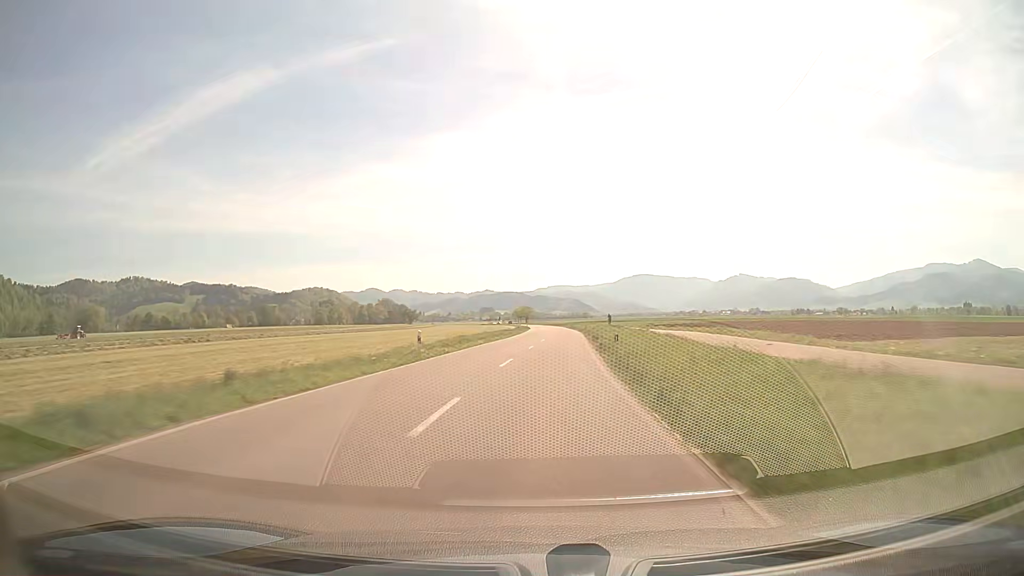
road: secondary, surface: asphalt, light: Day
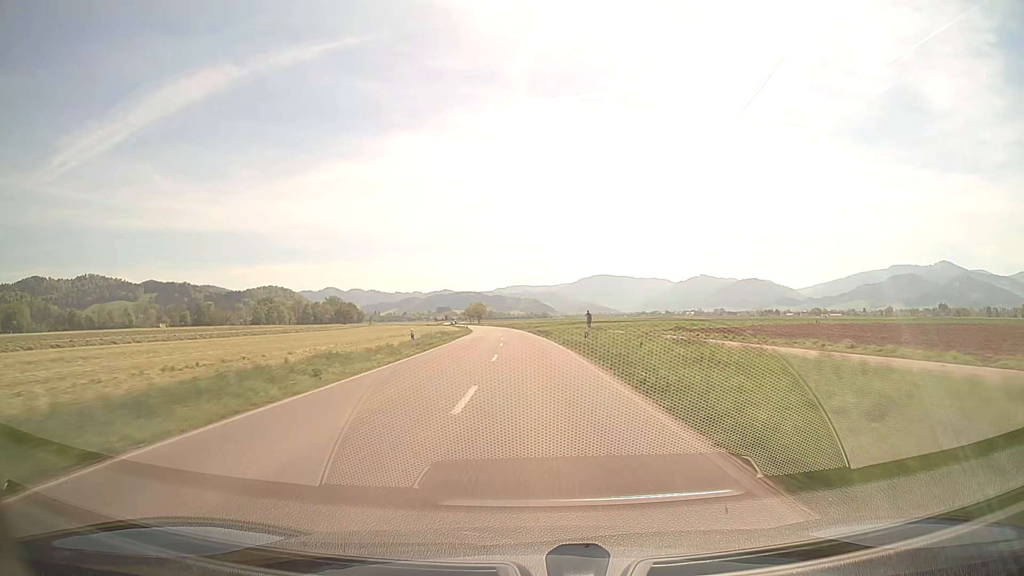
(+2.1, +46.2) m; +4°
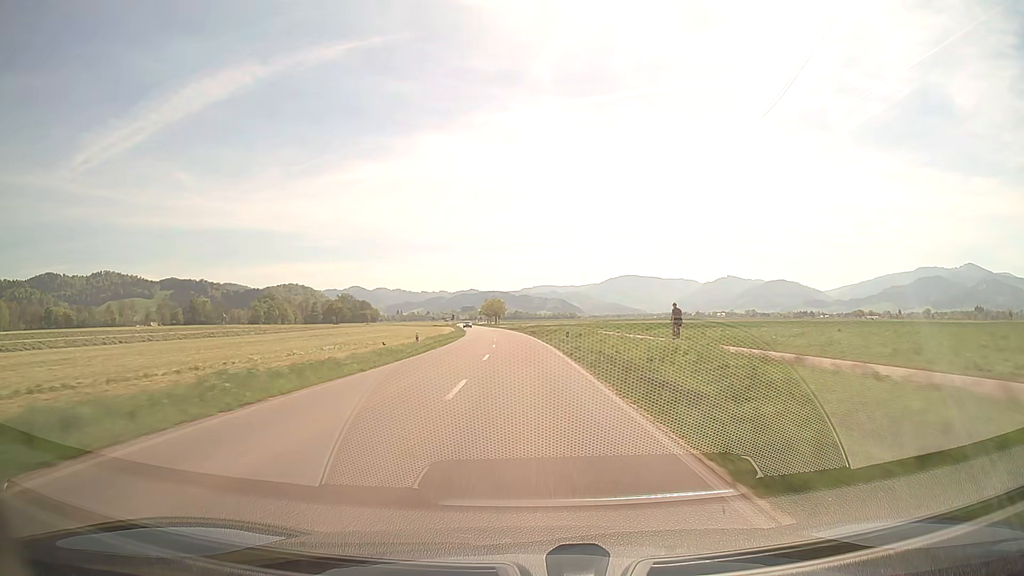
(-0.6, +46.3) m; -2°
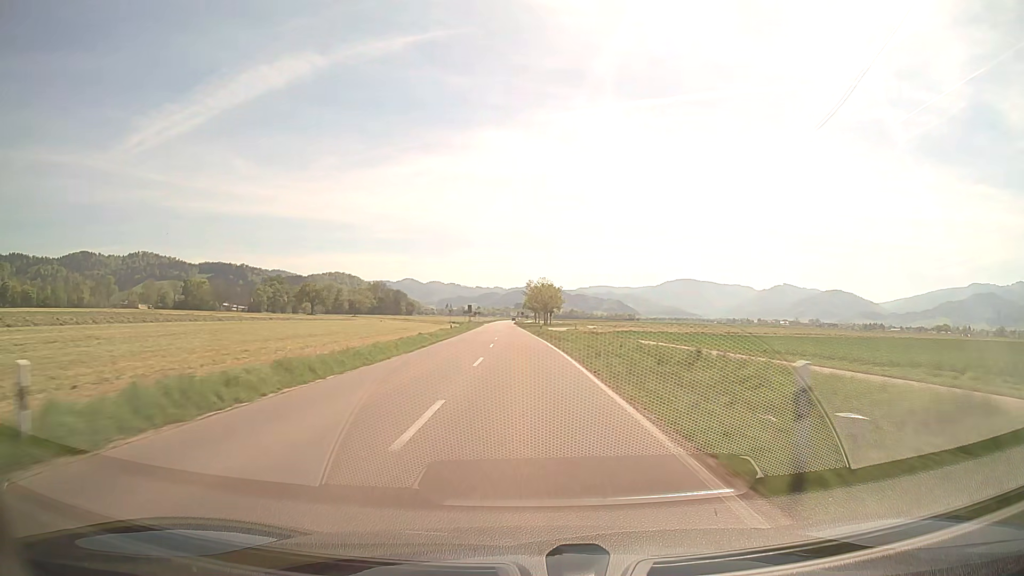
(-3.1, +76.9) m; -4°
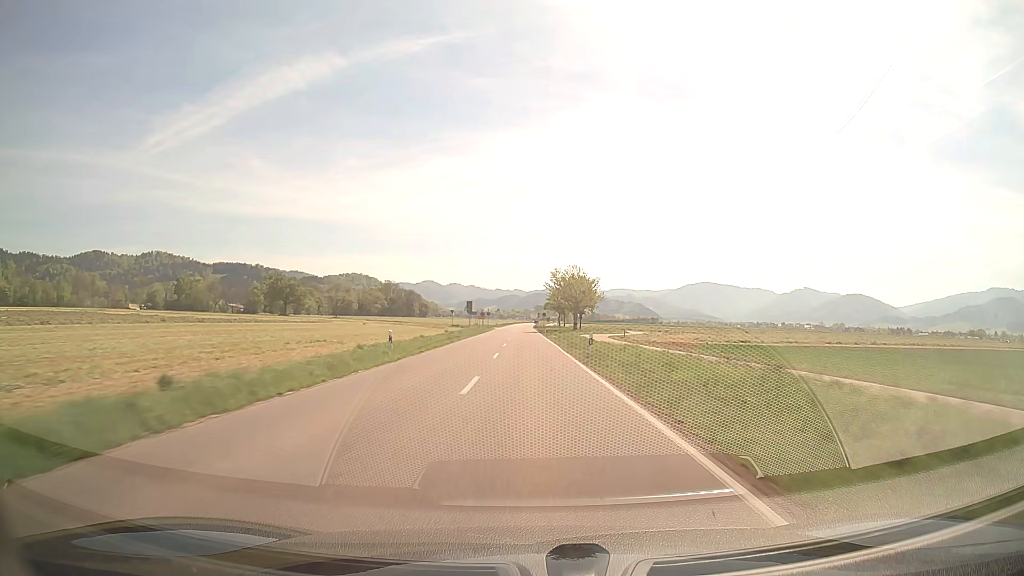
(-0.7, +30.8) m; -2°
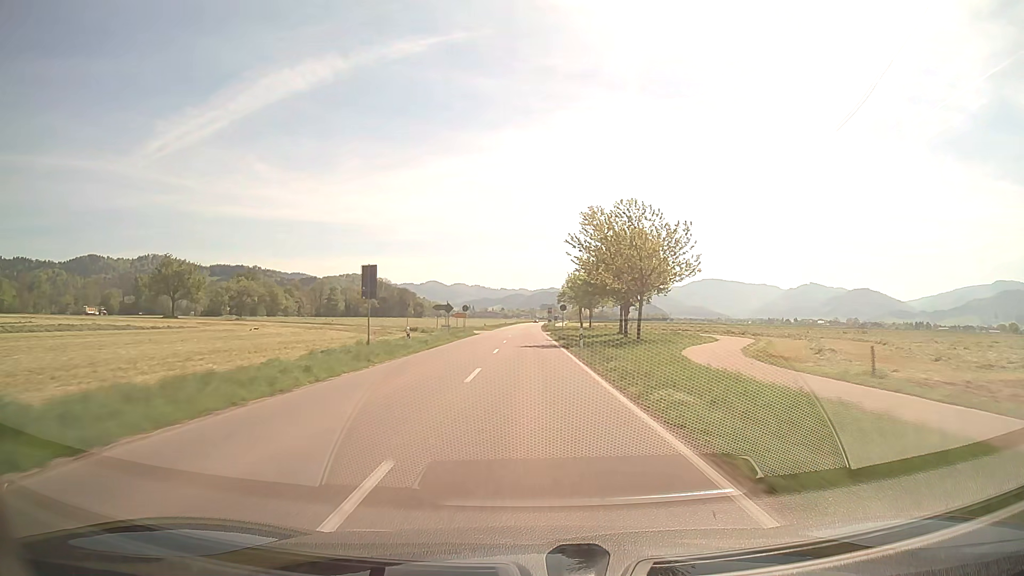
(-0.2, +46.0) m; 0°
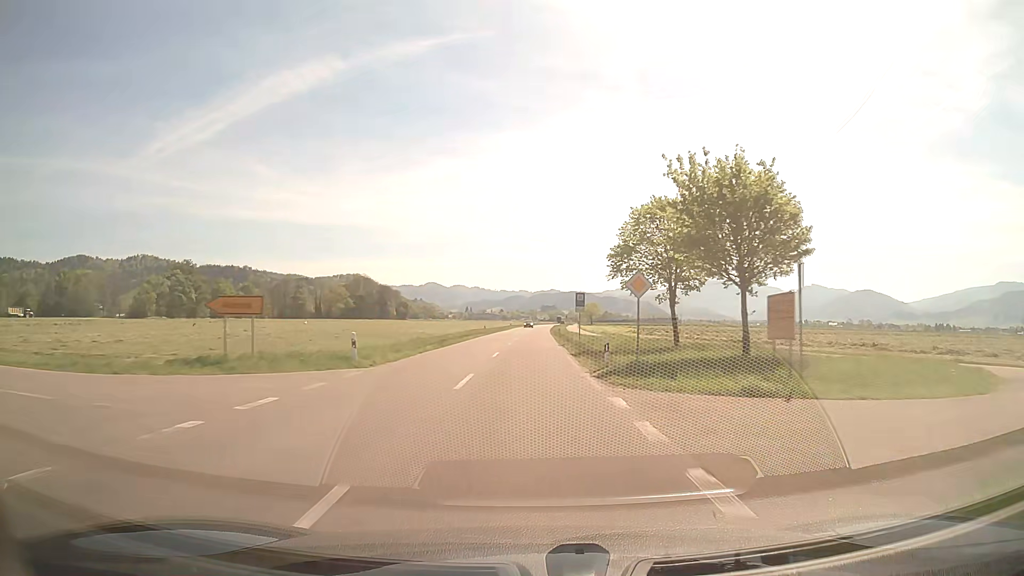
(-0.2, +61.0) m; 0°
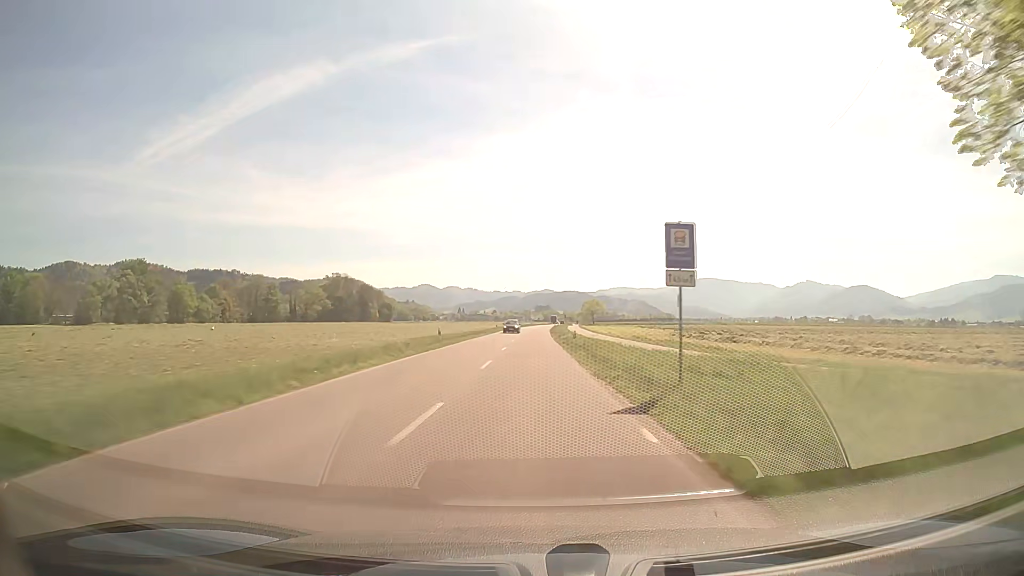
(+0.2, +30.4) m; +1°
(0, +10) (0, +20) (0, +30) (0, +40) (0, +50) (0, +60) (0, +70) (0, +80) (0, +90) (+1, +100) m
